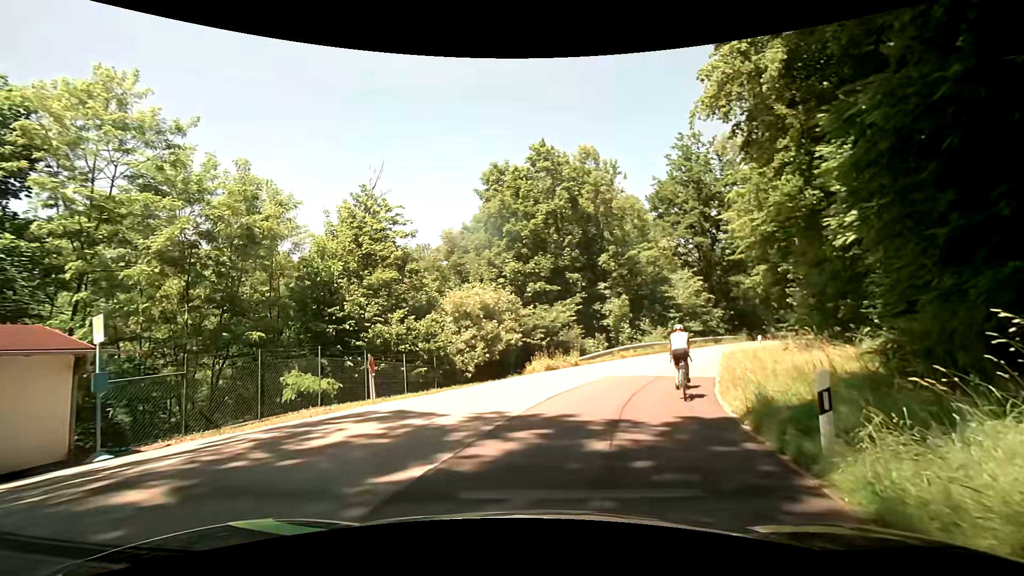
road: tertiary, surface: asphalt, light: Day
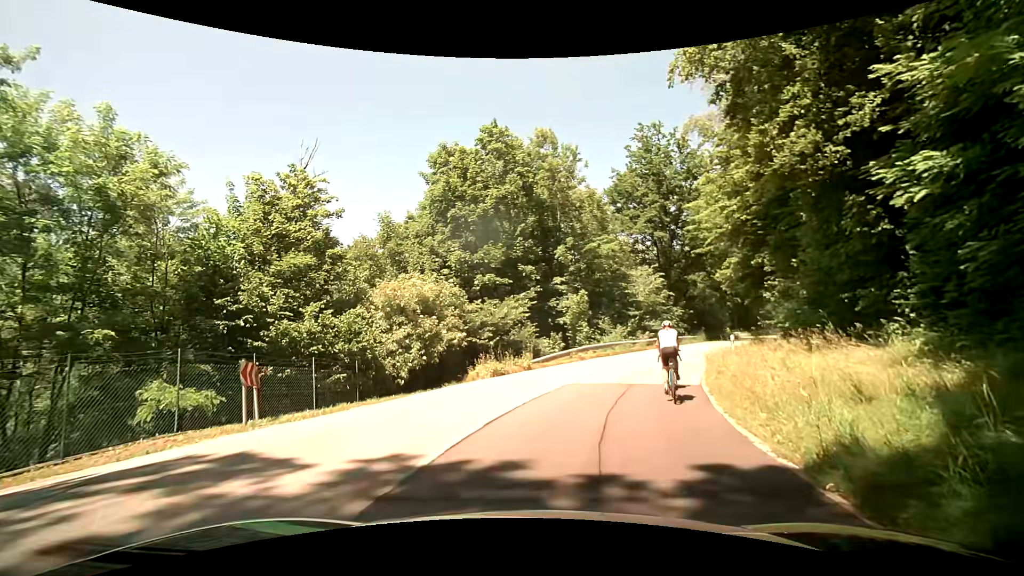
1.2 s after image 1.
(+0.1, +3.8) m; +5°
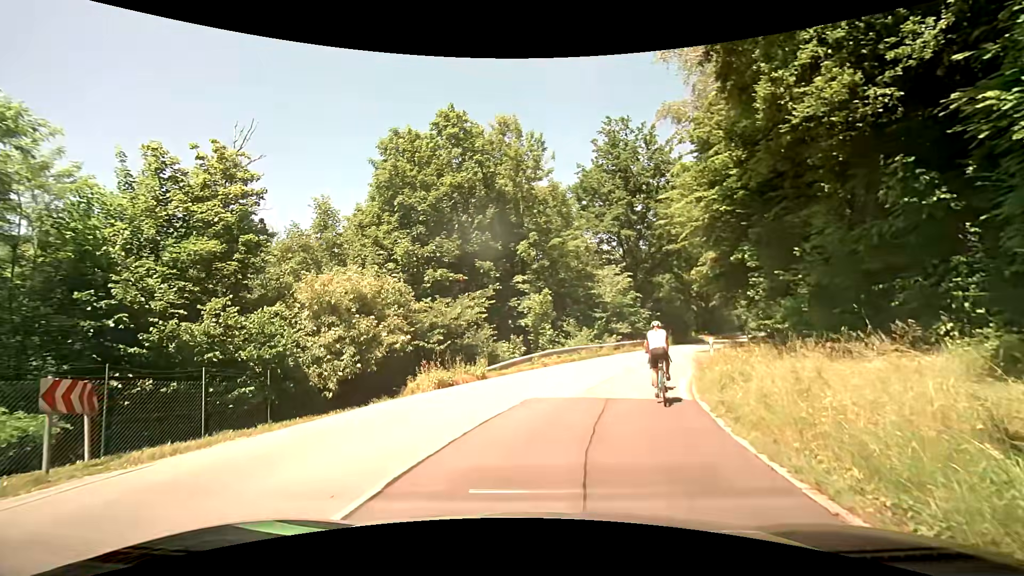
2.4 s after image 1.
(0.0, +3.1) m; +2°
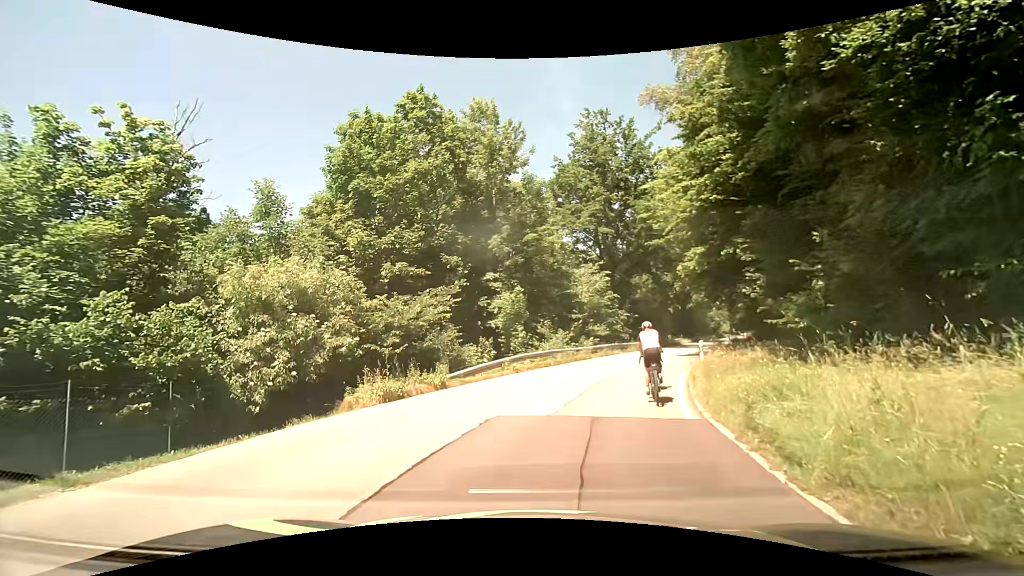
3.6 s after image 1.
(+0.1, +2.6) m; +4°
